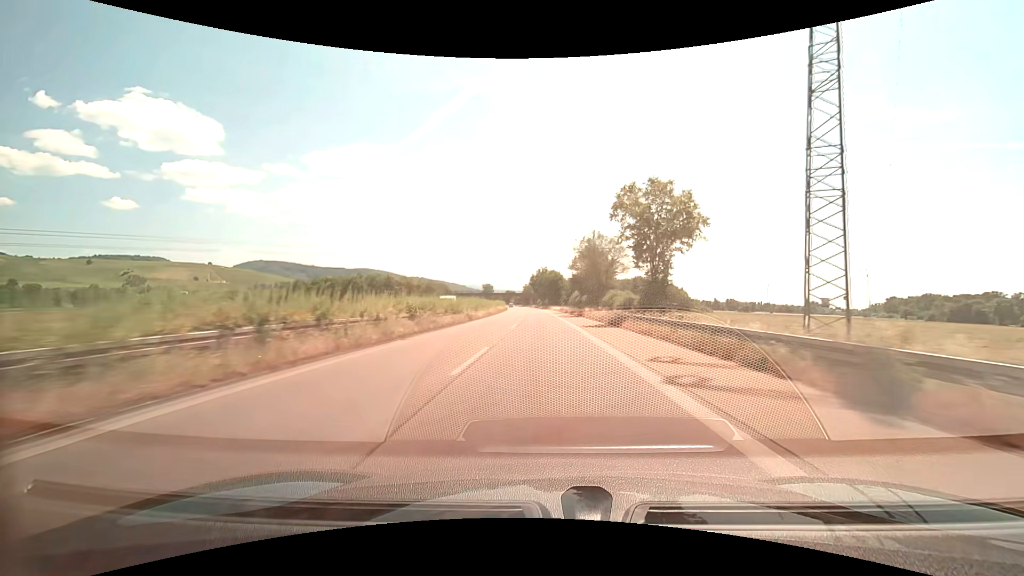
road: trunk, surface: asphalt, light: Day
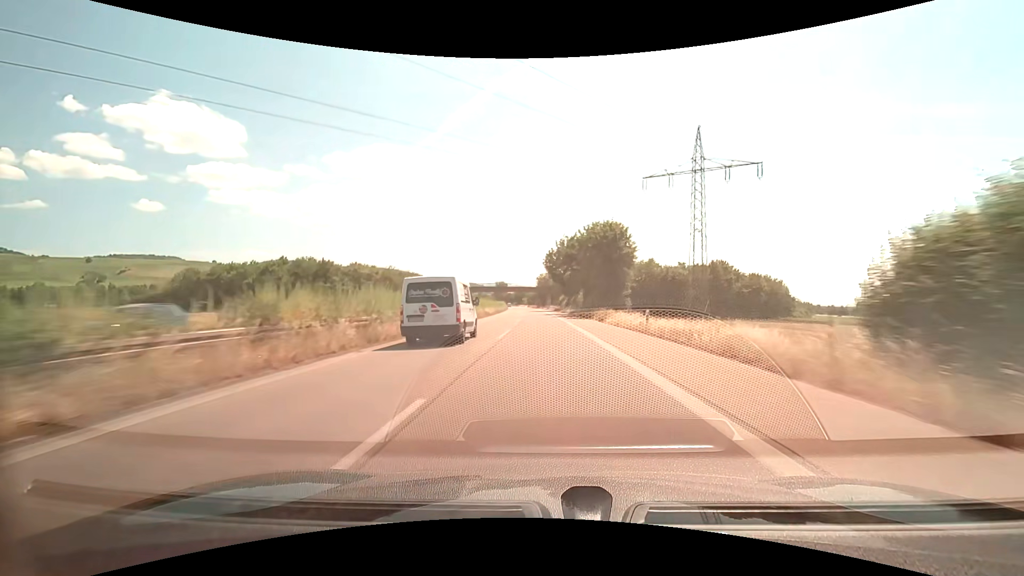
(-1.3, +80.4) m; -2°
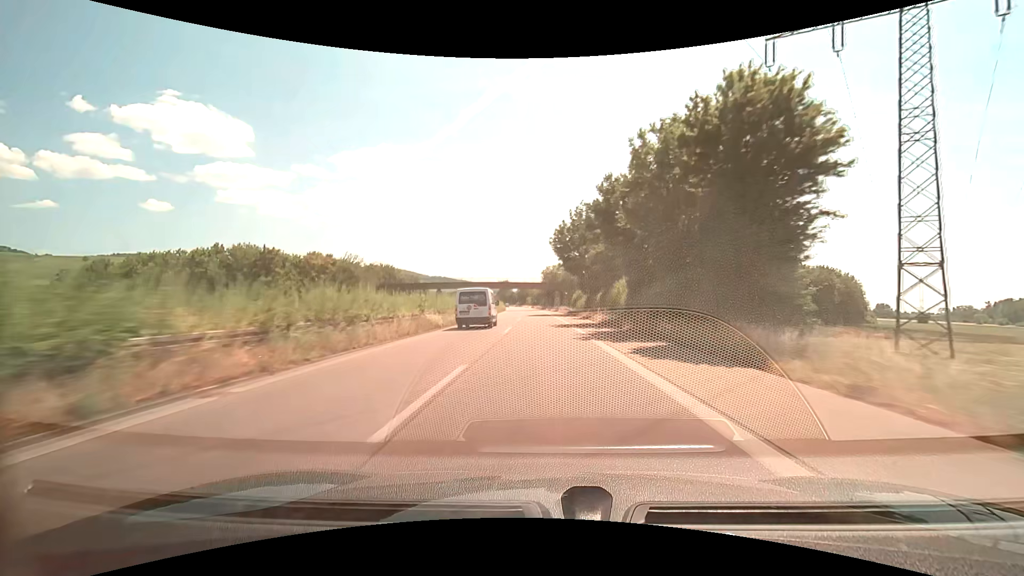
(-0.1, +32.1) m; -1°
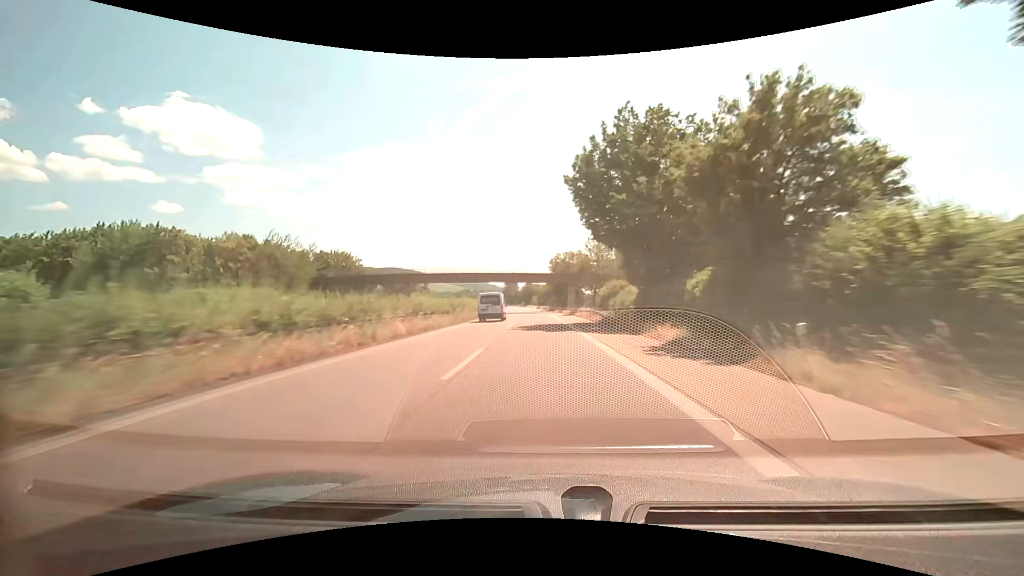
(-0.2, +32.1) m; -1°
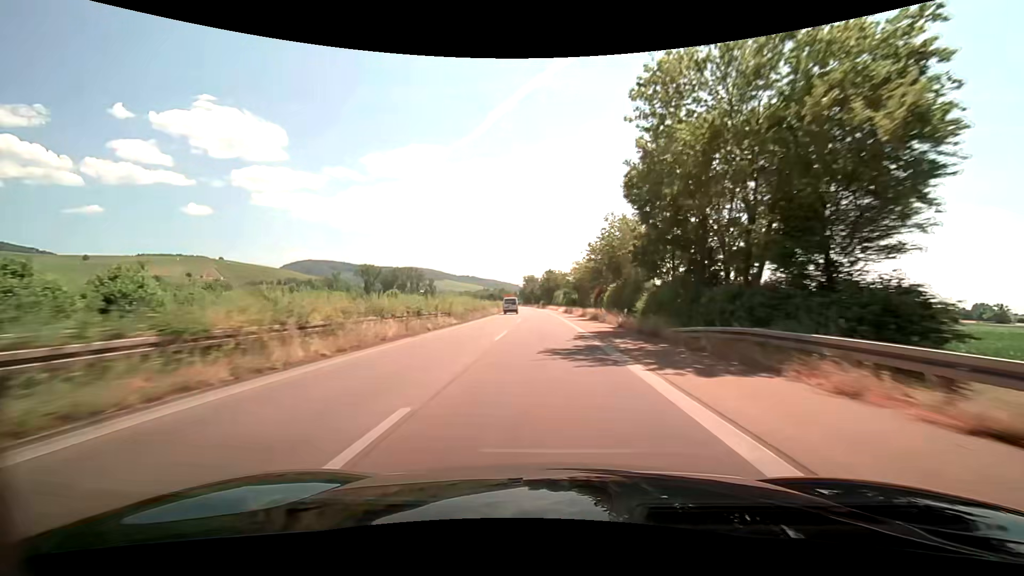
(-1.7, +80.2) m; -3°
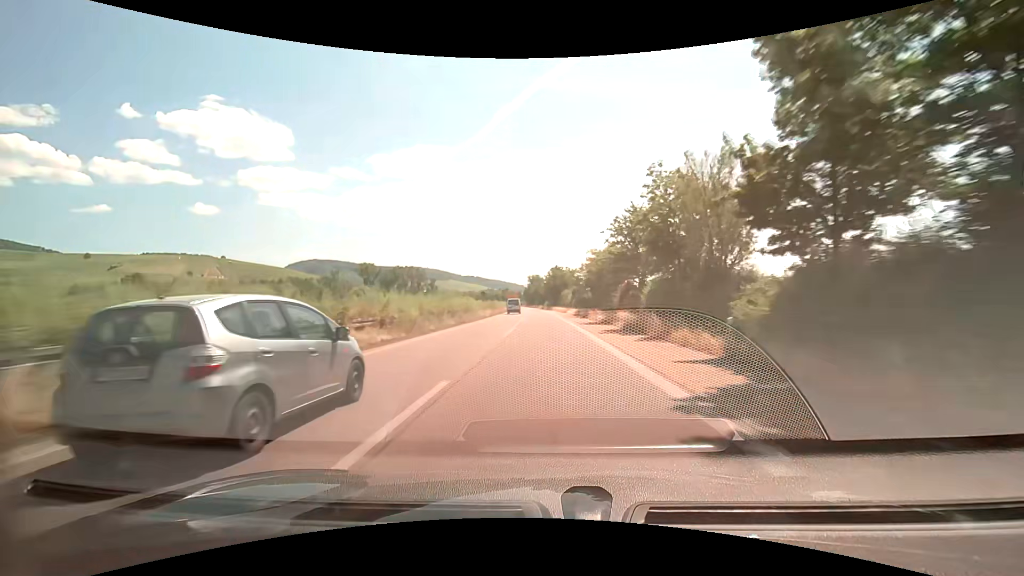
(0.0, +16.0) m; 0°
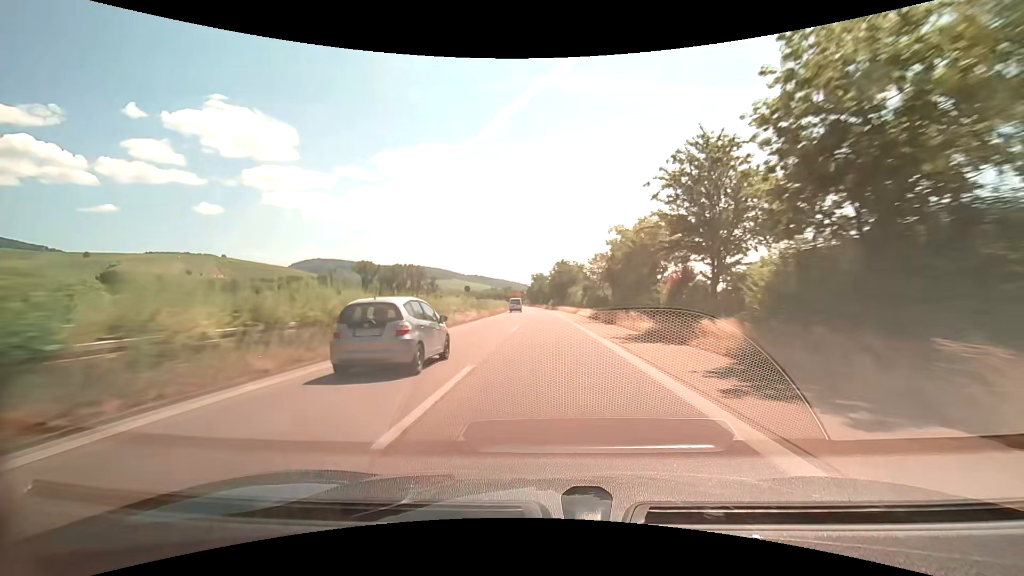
(-0.1, +15.9) m; 0°
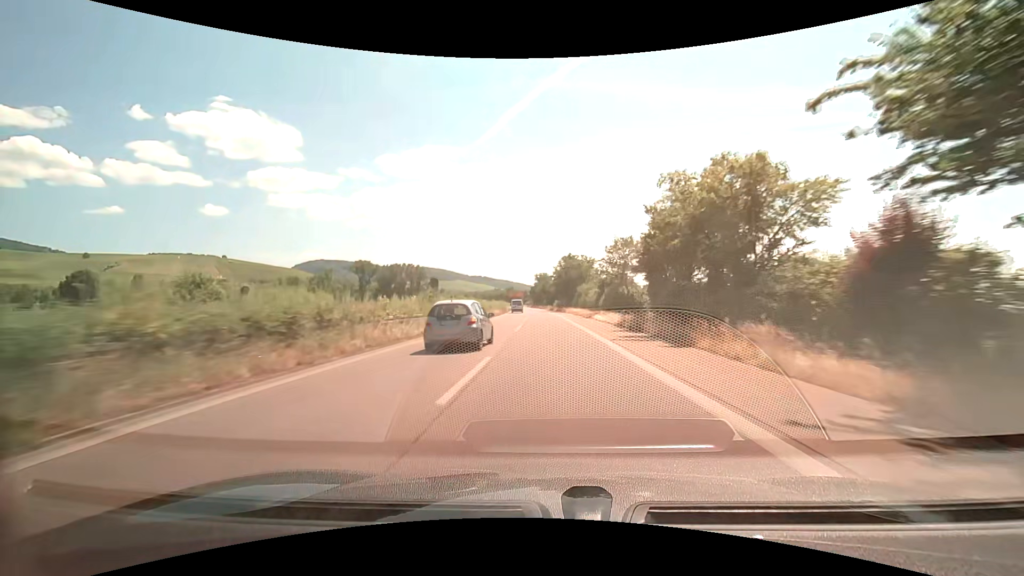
(-0.1, +15.9) m; -1°
(0, +10) (0, +20) (0, +30) (-1, +40) (-1, +50) (-2, +60) (-2, +70) (-3, +80) (-4, +90) (-4, +100) m
